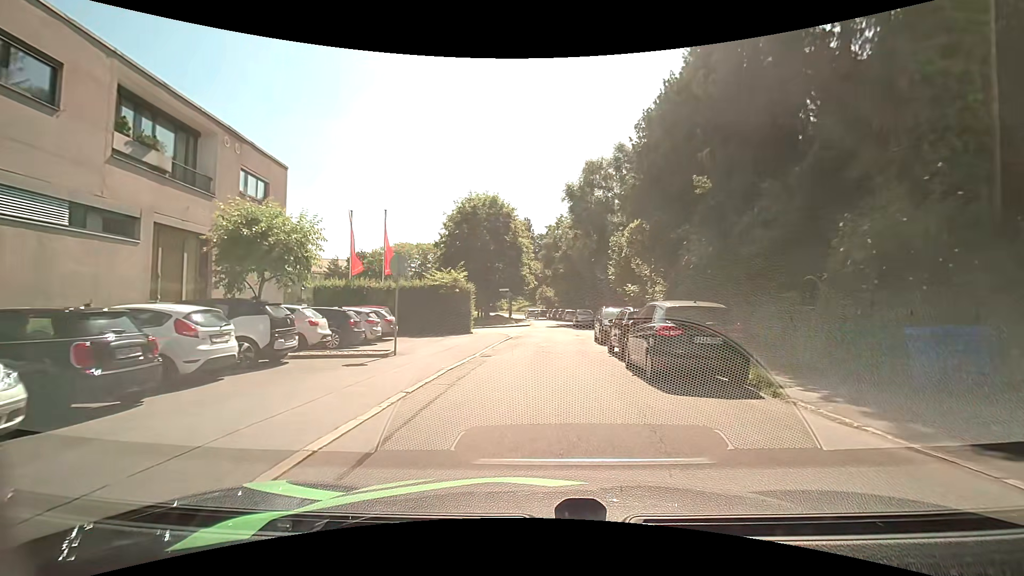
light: Day
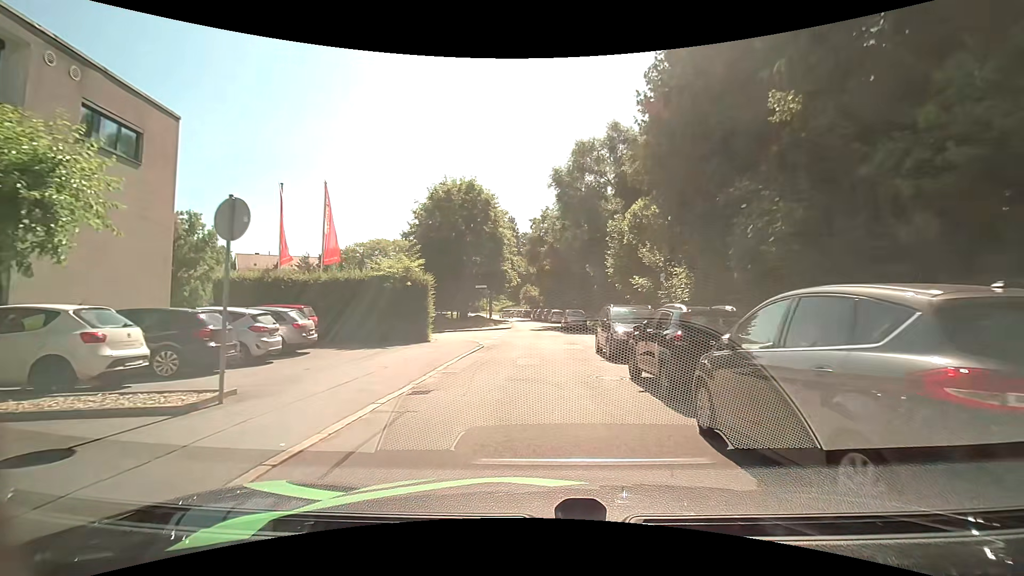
(+0.1, +6.8) m; +1°
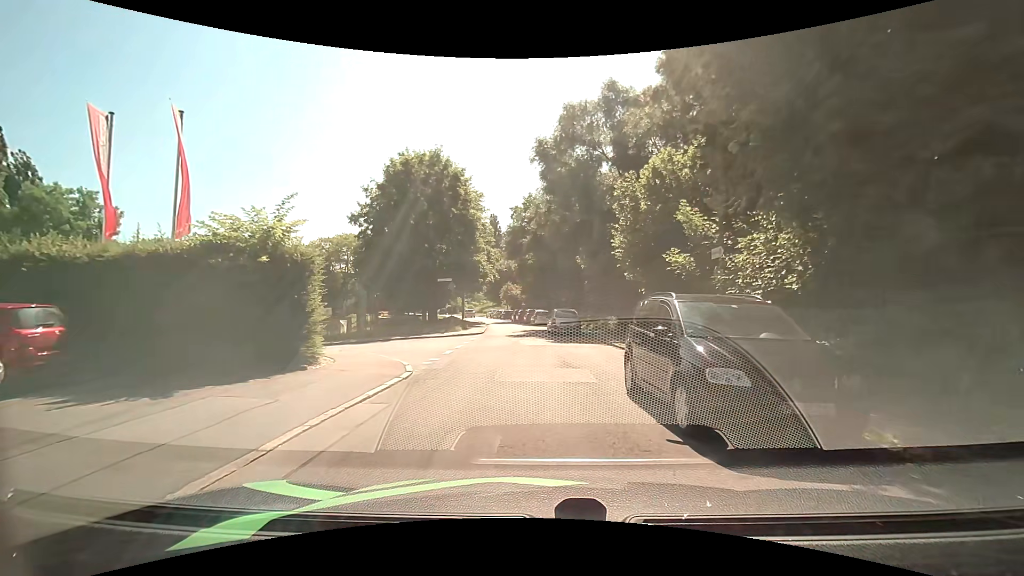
(+0.2, +9.0) m; +2°
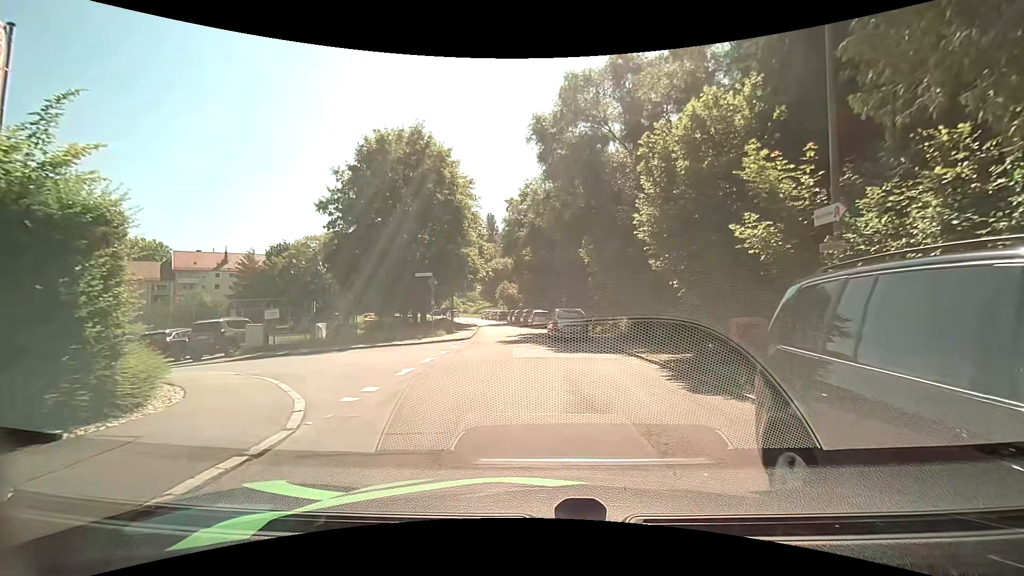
(0.0, +5.3) m; -1°
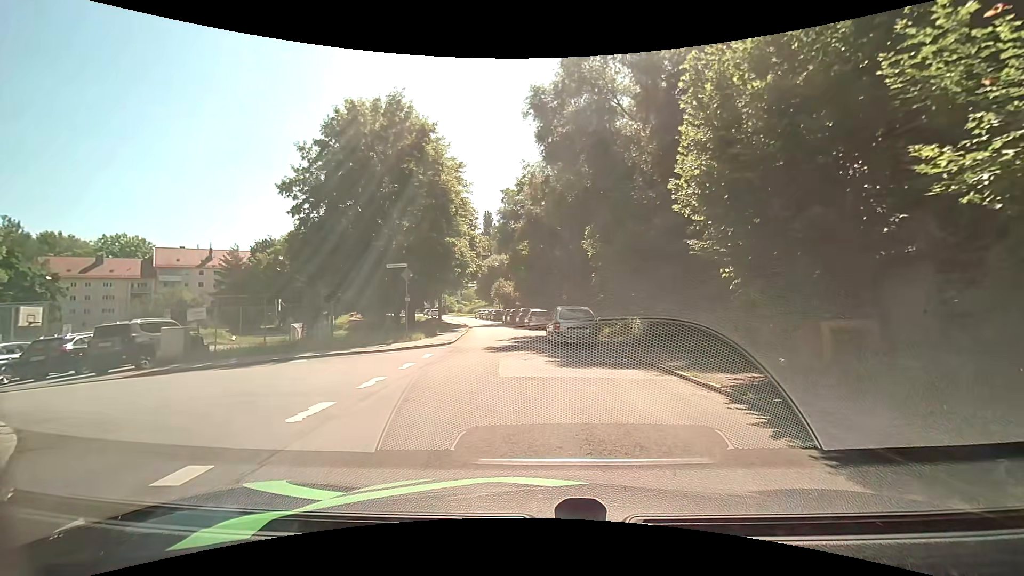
(+0.1, +4.6) m; 0°
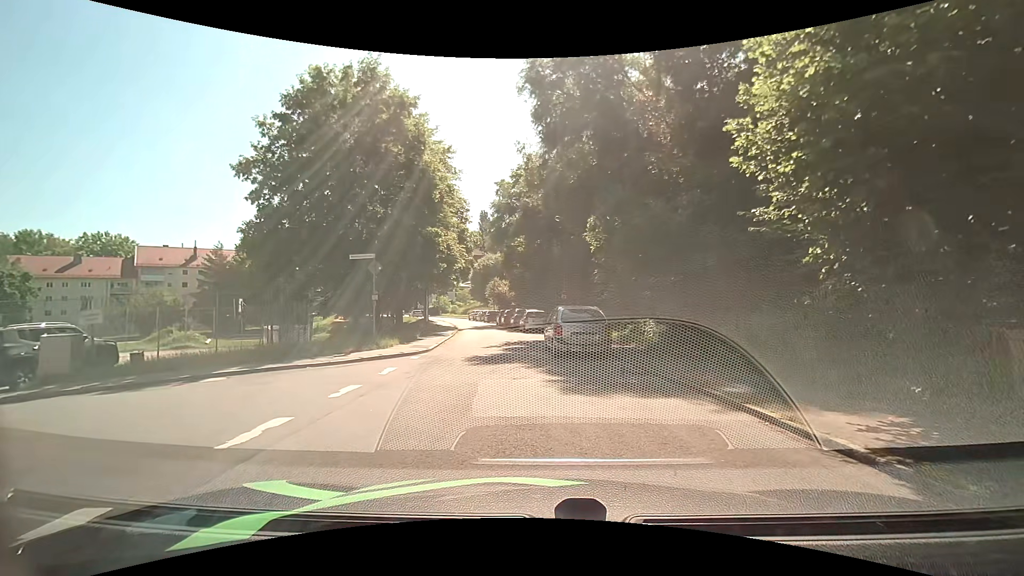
(+0.1, +3.9) m; +2°
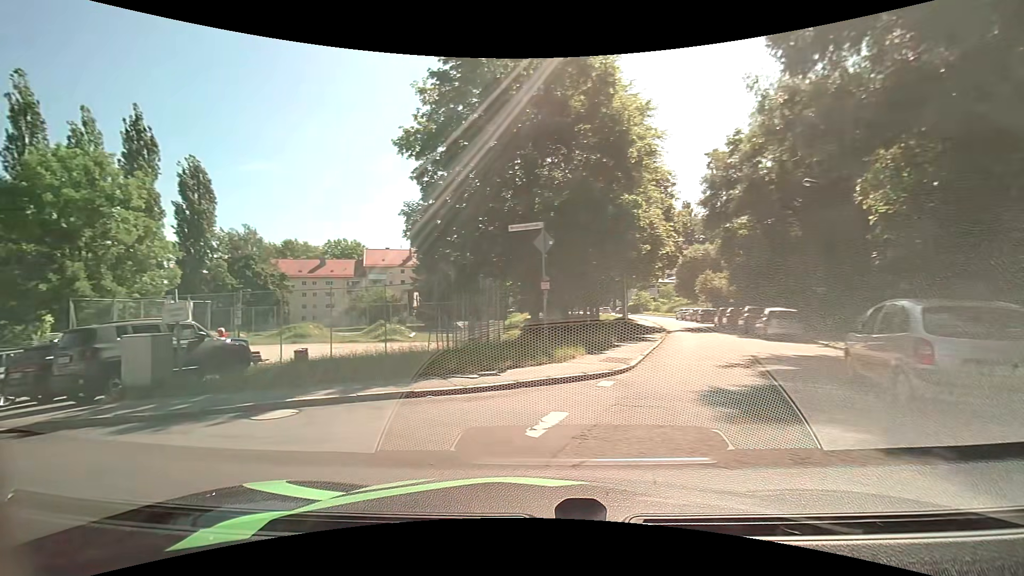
(-0.5, +6.5) m; -24°
